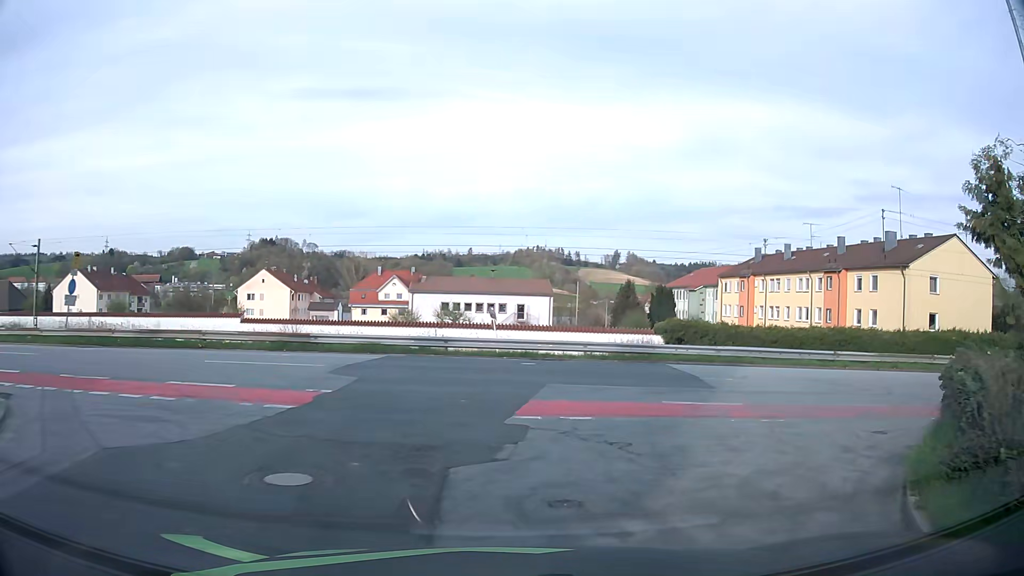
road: unclassified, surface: asphalt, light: Day
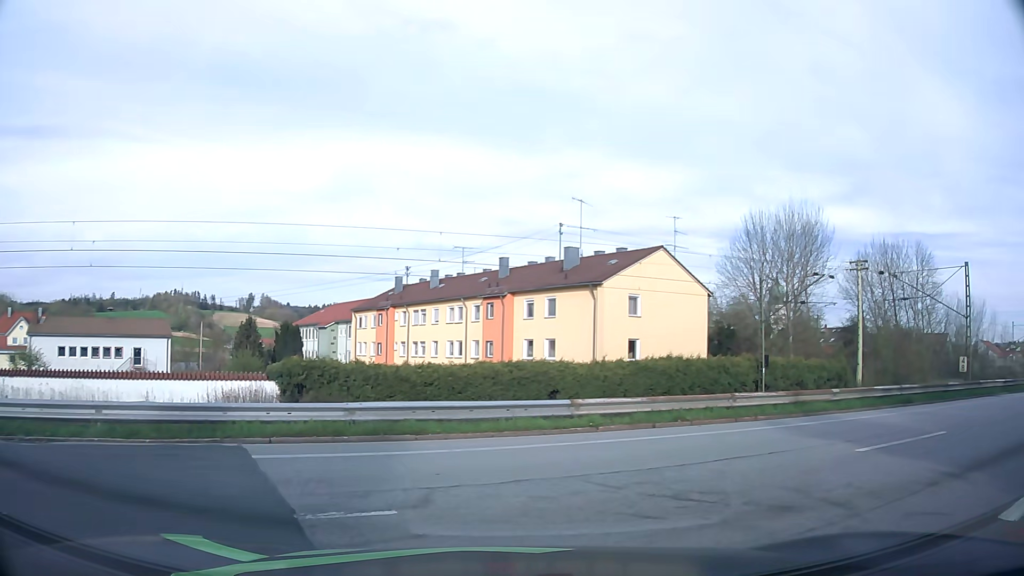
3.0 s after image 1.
(+2.1, +9.2) m; +32°
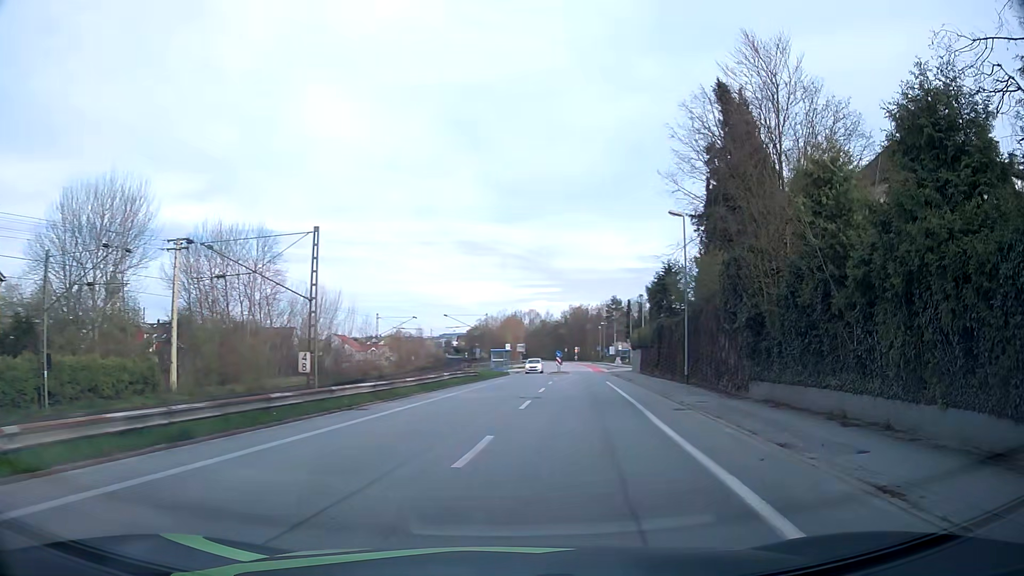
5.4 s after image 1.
(+5.1, +8.8) m; +55°
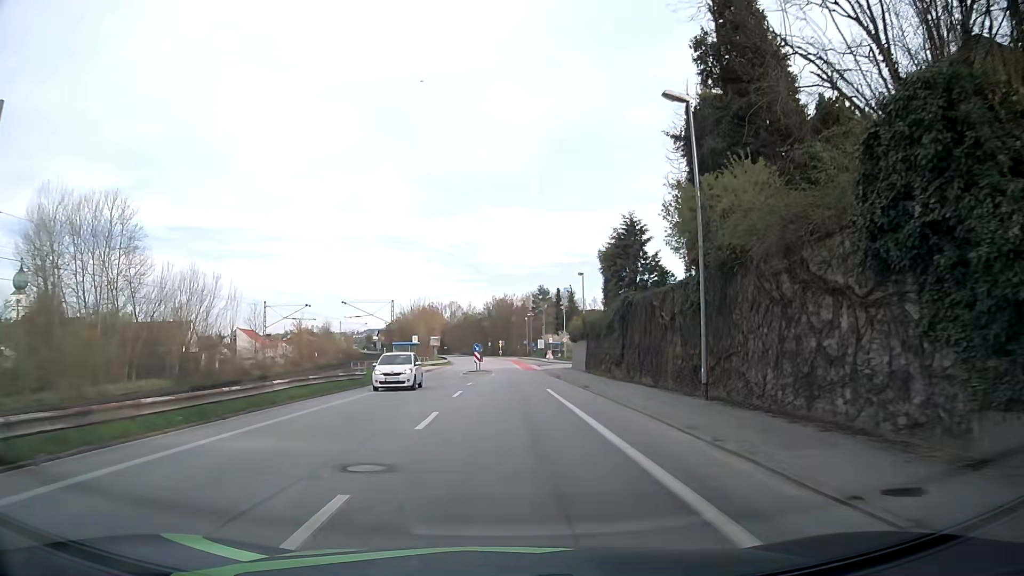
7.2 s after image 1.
(+1.6, +15.2) m; +7°
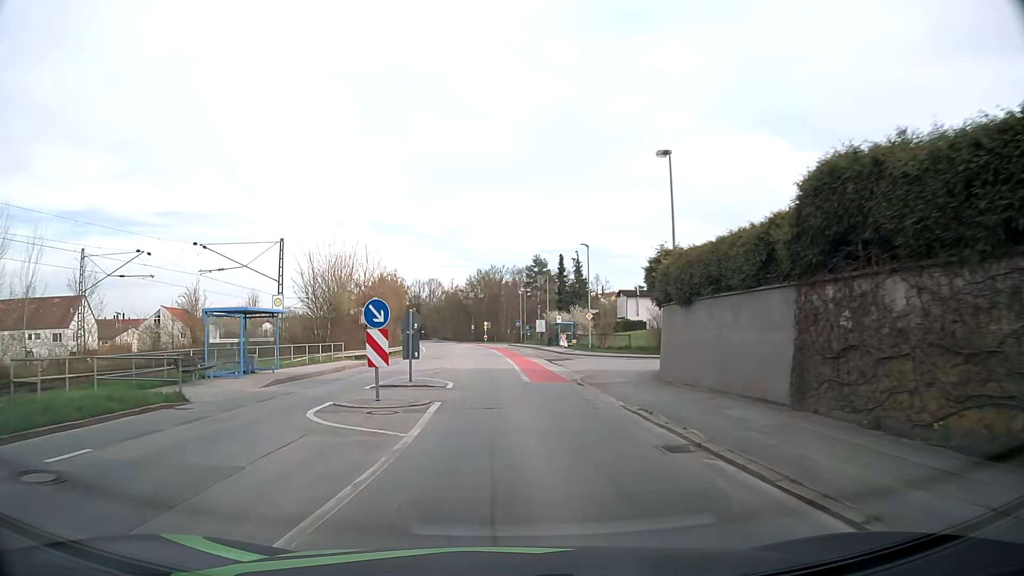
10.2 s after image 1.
(+0.3, +34.7) m; +1°
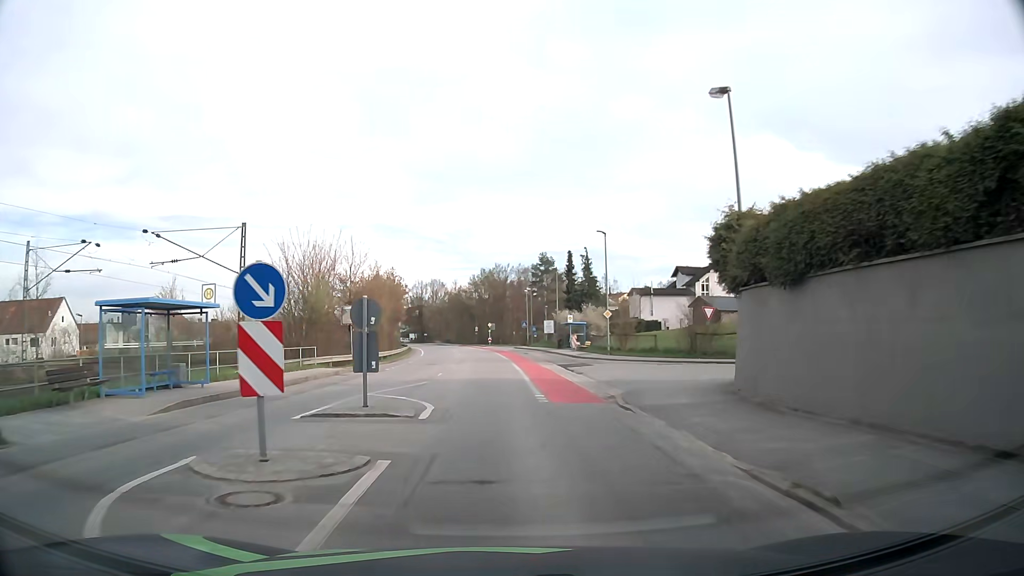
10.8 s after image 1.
(0.0, +6.8) m; 0°
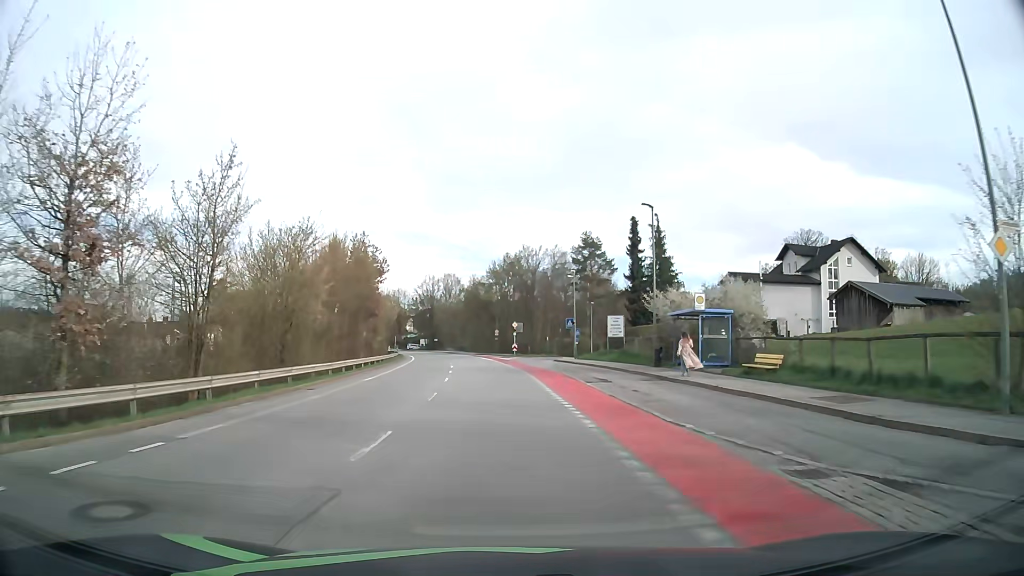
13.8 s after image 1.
(-1.3, +35.6) m; -3°
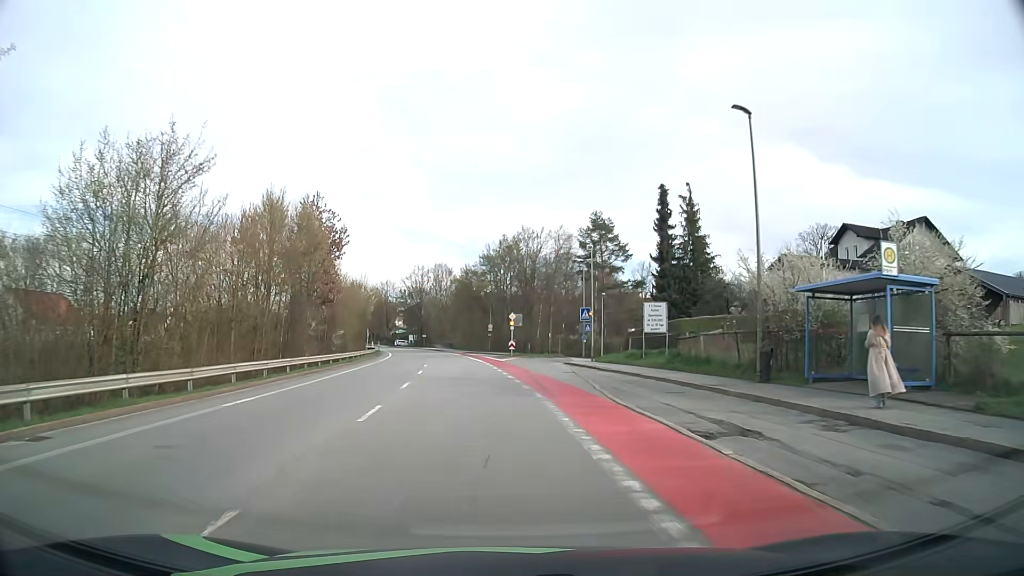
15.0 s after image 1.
(+0.1, +14.8) m; +1°
(0, +10) (0, +20) (0, +30) (+1, +40) (+3, +50) (+7, +59) (+13, +67) (+19, +74) (+26, +82) (+31, +90) m
